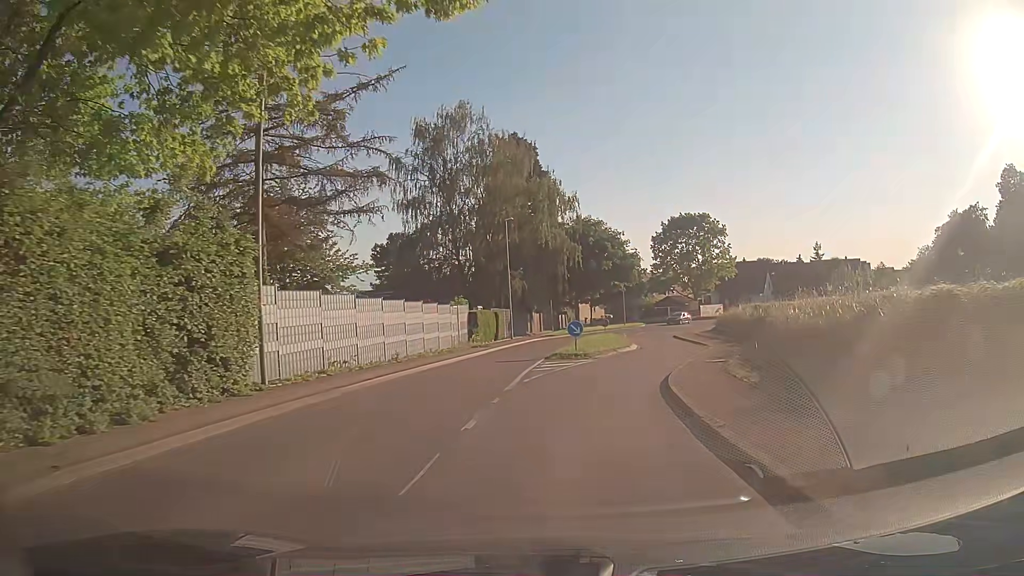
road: tertiary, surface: asphalt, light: Day
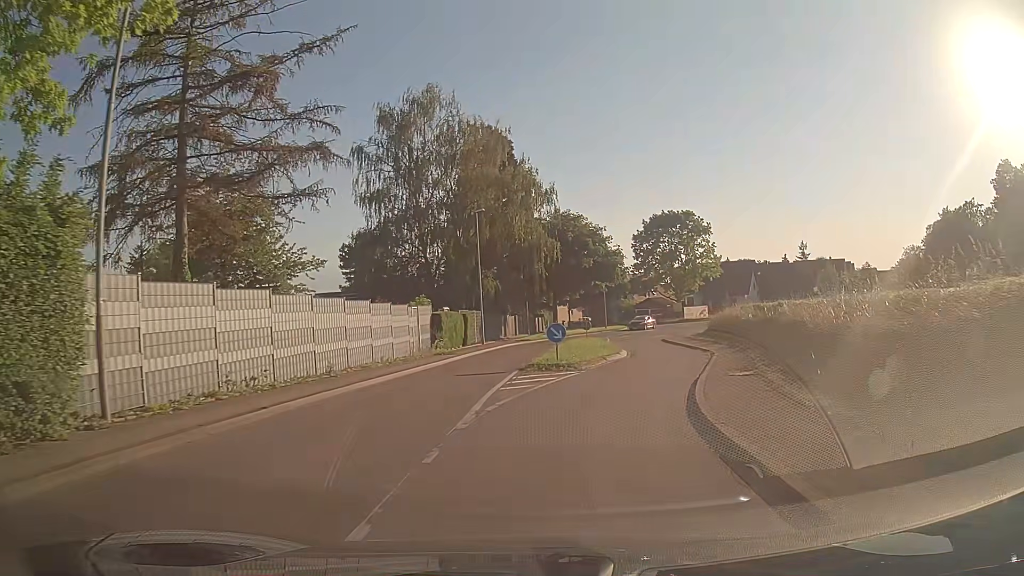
(0.0, +4.8) m; +1°
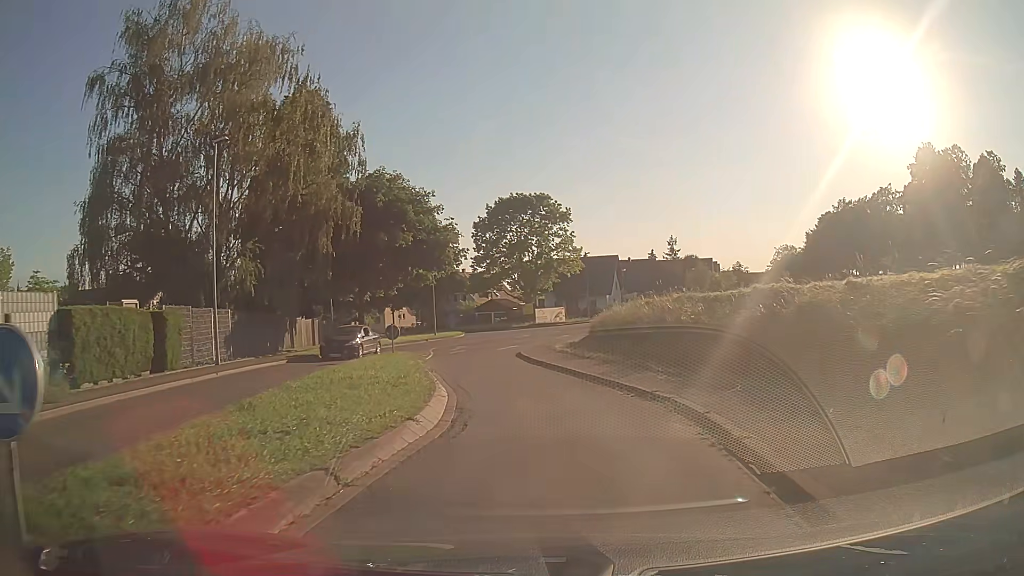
(+2.4, +17.4) m; +14°
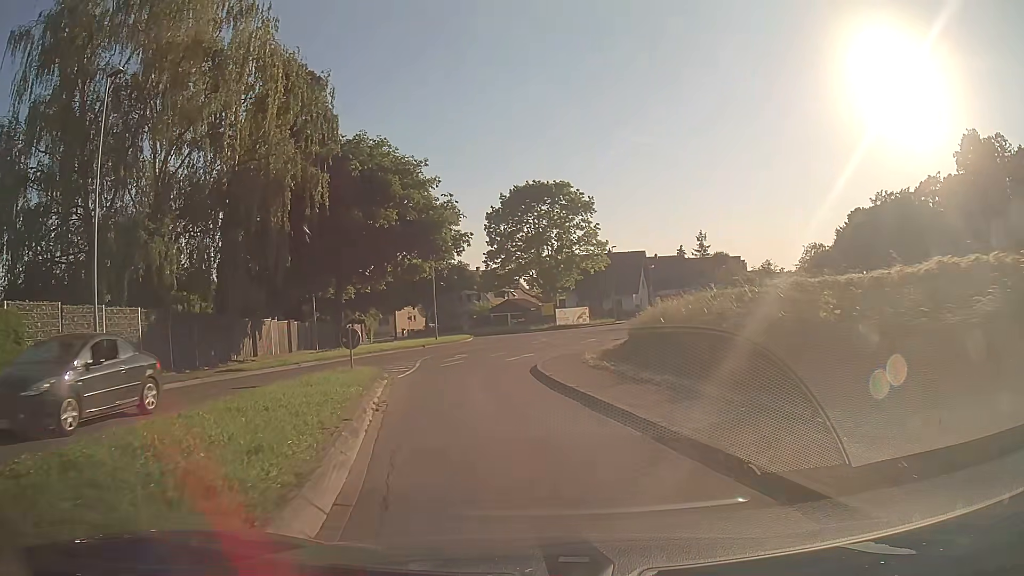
(0.0, +8.5) m; -2°
(-1, +10) (-1, +20) (0, +30) (+2, +40) (+5, +49) (+9, +58) (+13, +67) (+18, +76) (+24, +84) (+29, +93) m
